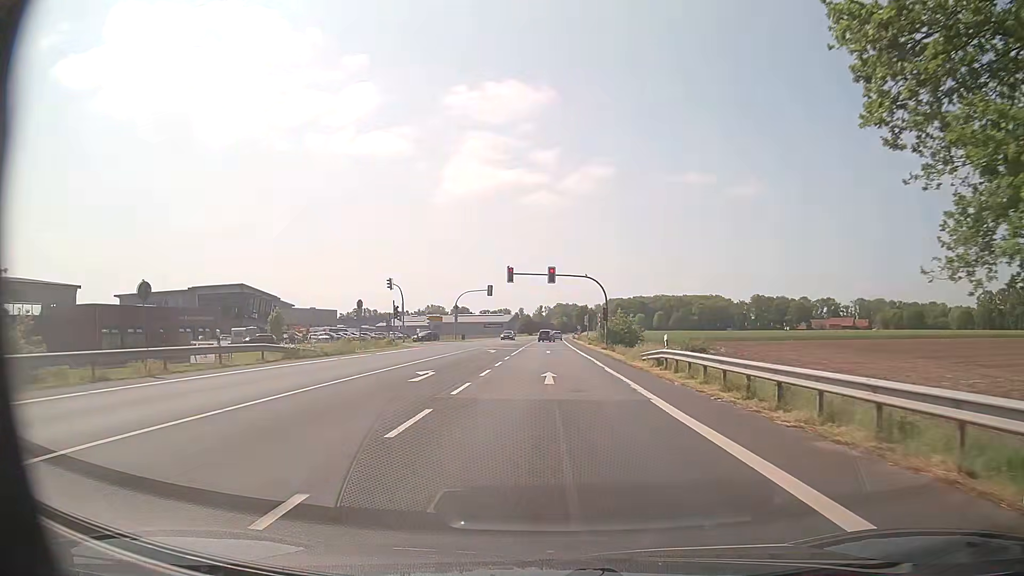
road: primary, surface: asphalt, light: Day
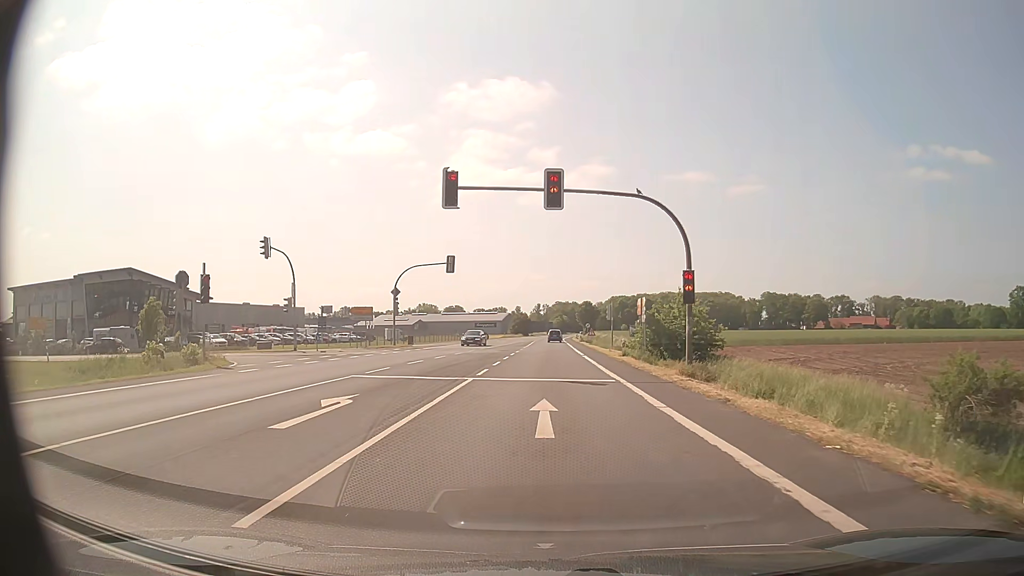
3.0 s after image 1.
(+0.1, +33.6) m; 0°
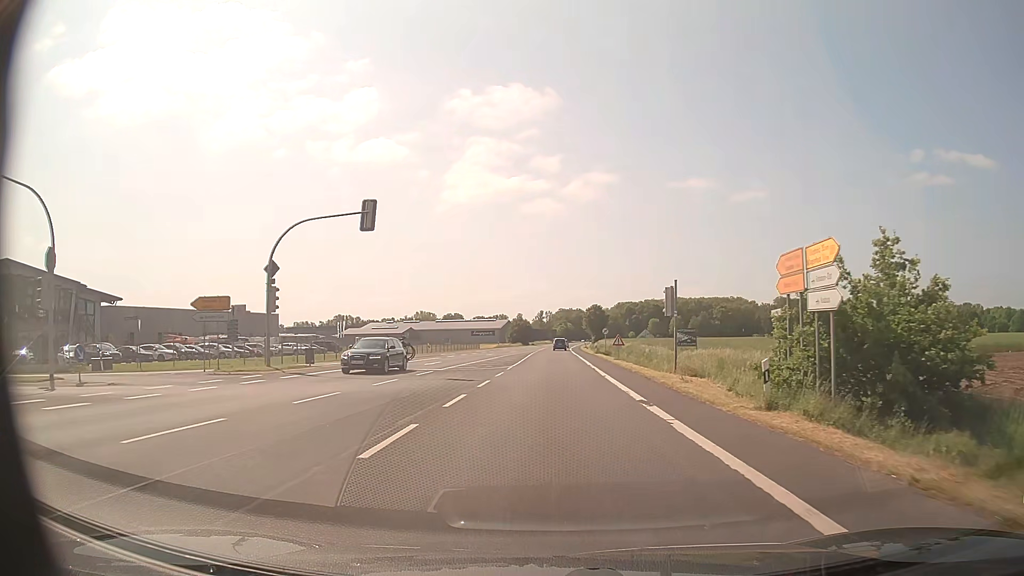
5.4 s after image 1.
(0.0, +25.5) m; 0°
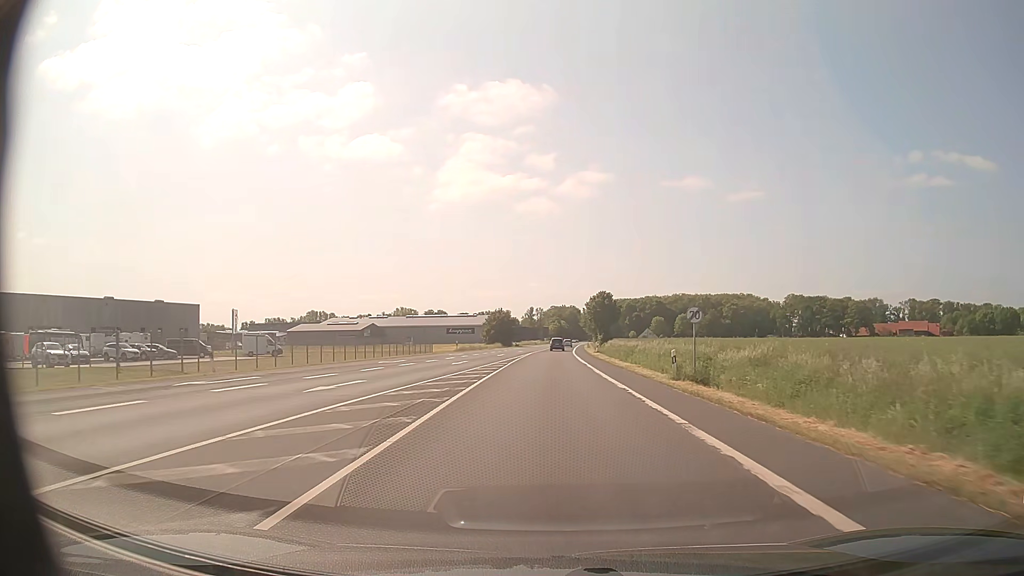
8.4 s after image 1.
(+0.2, +45.5) m; +1°
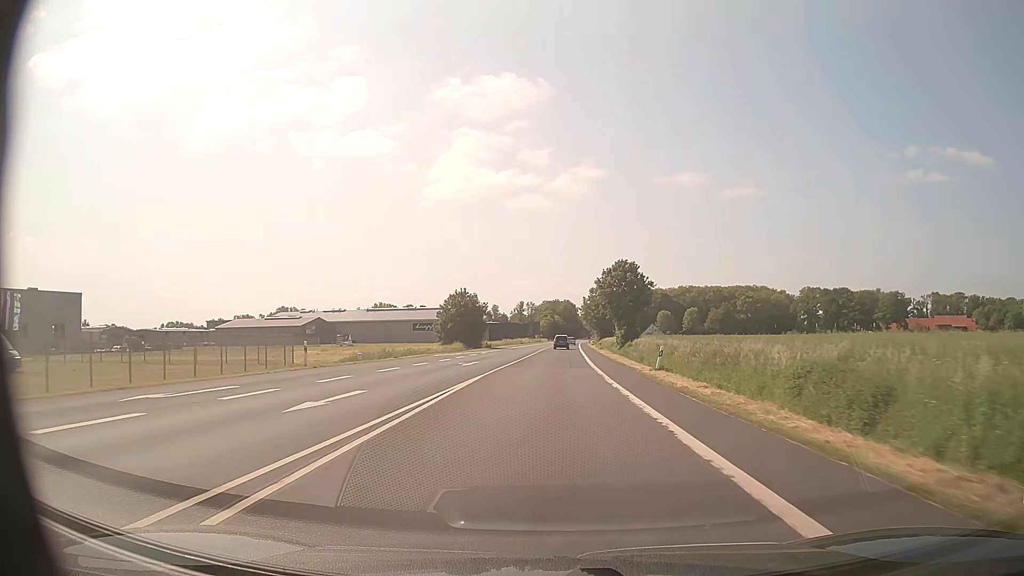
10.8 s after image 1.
(+0.3, +45.1) m; +1°
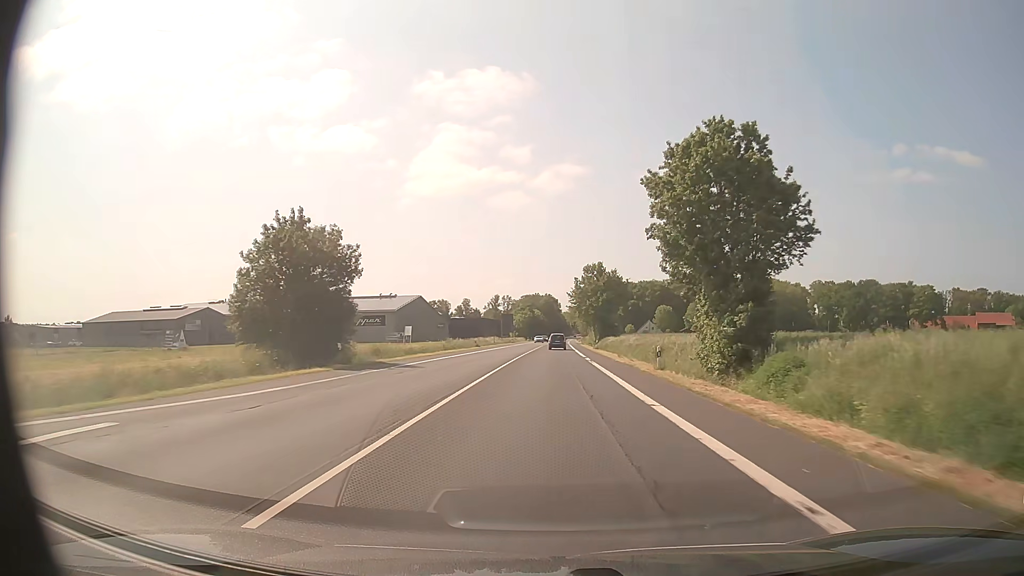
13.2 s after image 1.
(+0.6, +50.7) m; +2°
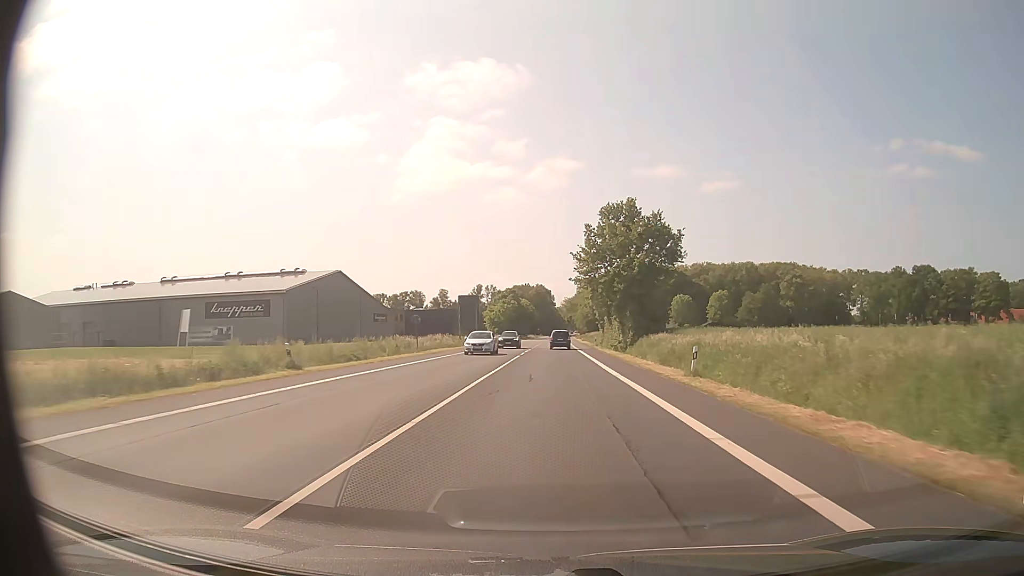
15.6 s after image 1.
(+0.3, +52.6) m; +1°
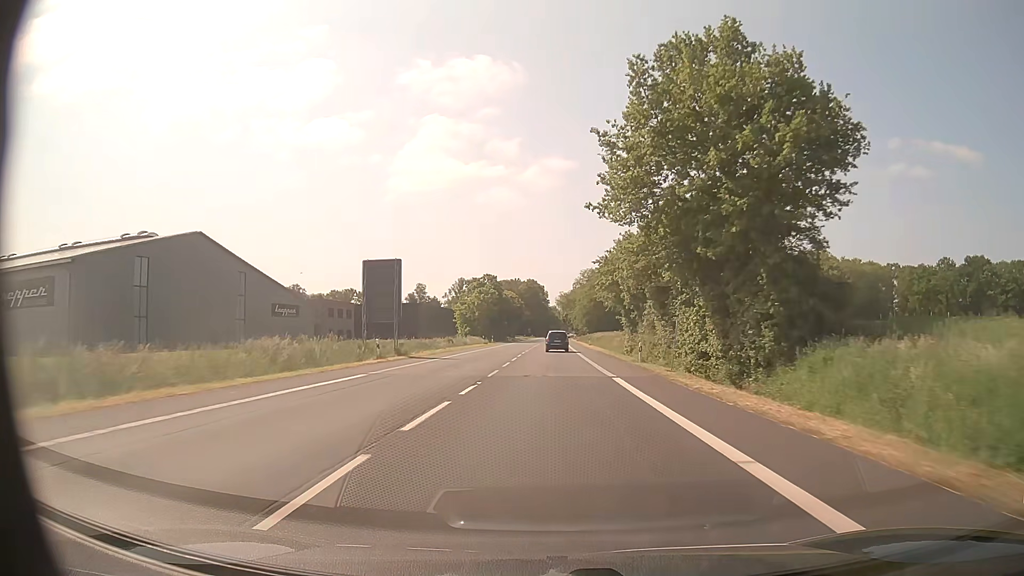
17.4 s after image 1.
(+0.3, +38.5) m; +1°
(0, +10) (0, +20) (0, +30) (0, +40) (0, +50) (0, +60) (0, +70) (+1, +80) (+1, +90) (+1, +100) m
